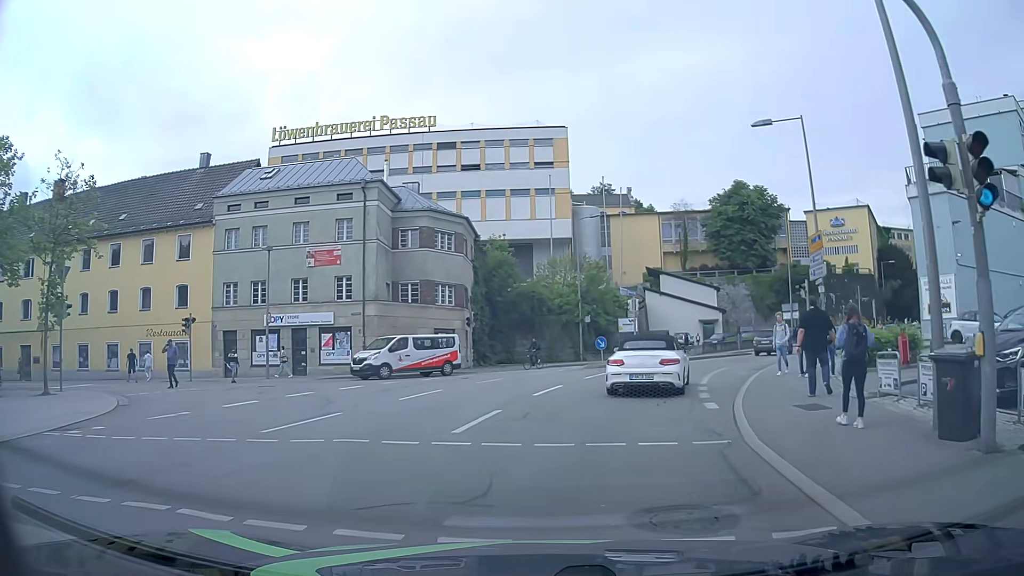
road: residential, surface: asphalt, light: Day
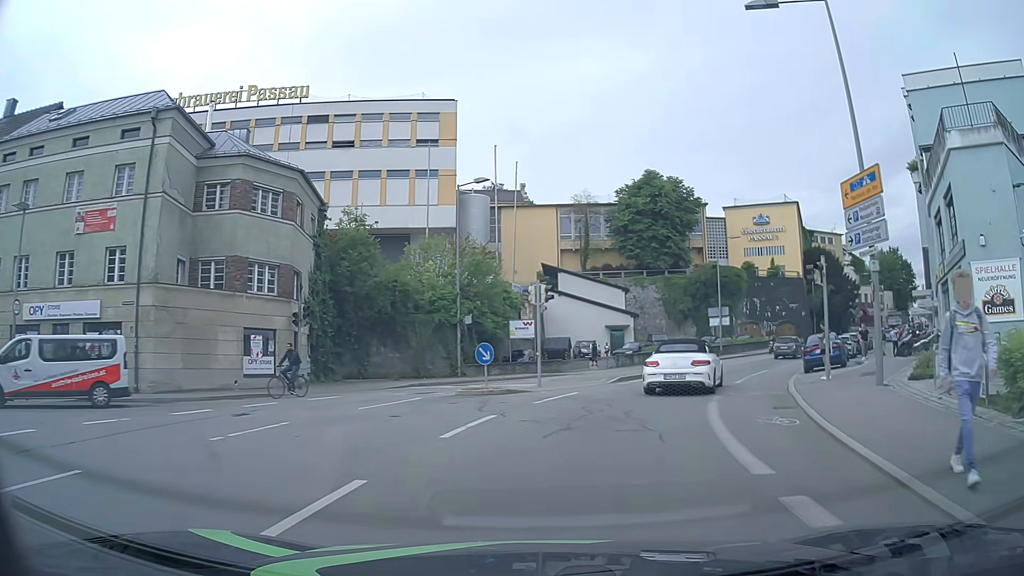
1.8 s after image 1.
(+0.9, +12.5) m; +9°
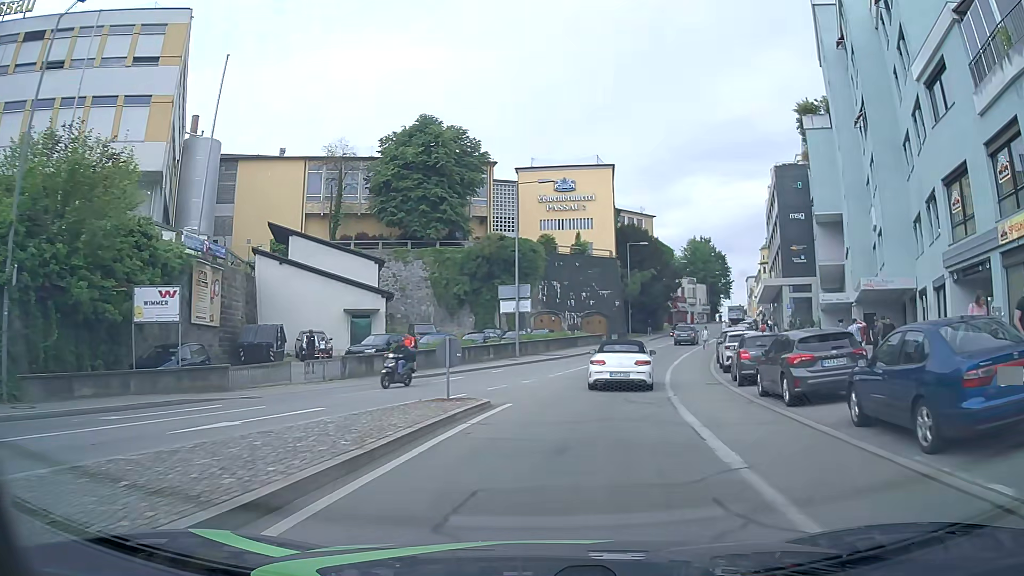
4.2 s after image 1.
(+3.6, +19.8) m; +20°
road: tertiary
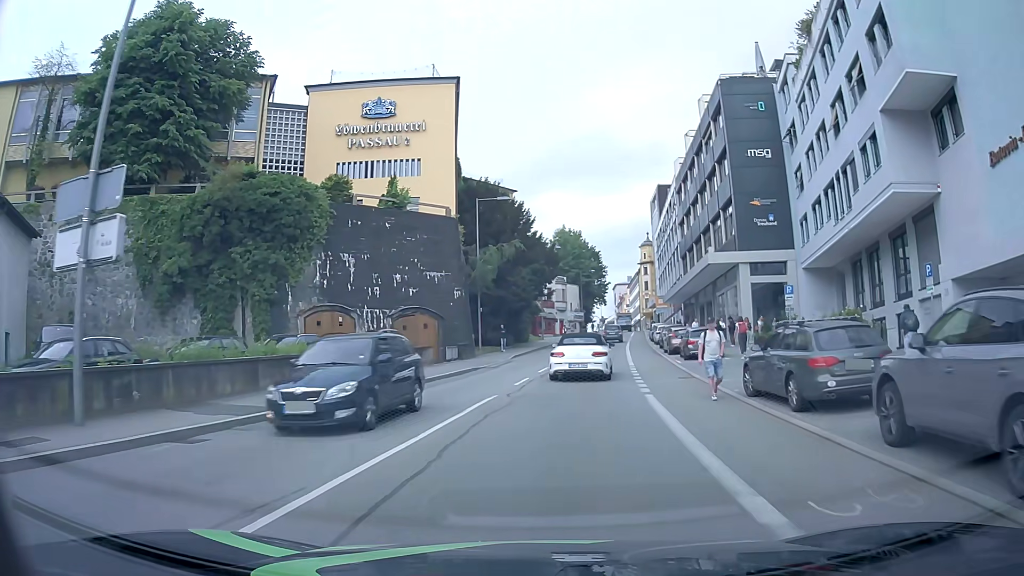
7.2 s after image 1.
(+3.9, +28.5) m; +13°
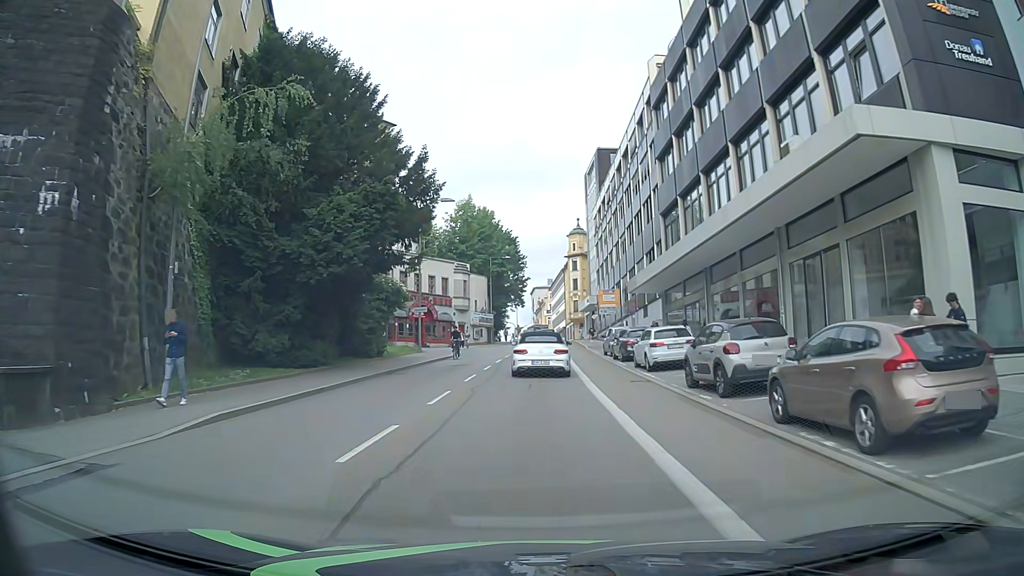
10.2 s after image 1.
(+2.6, +29.2) m; +8°
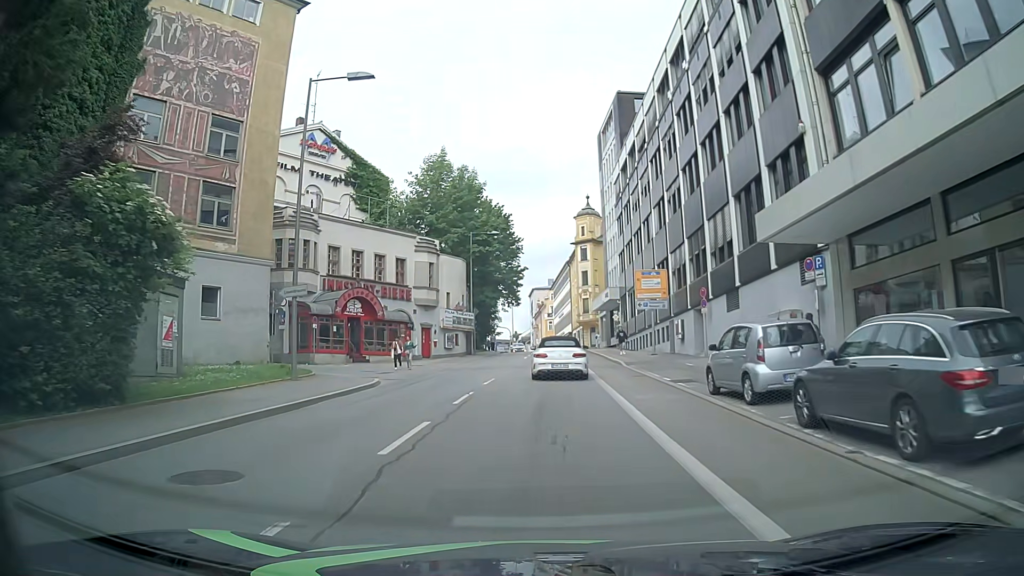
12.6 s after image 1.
(-0.2, +23.3) m; -1°
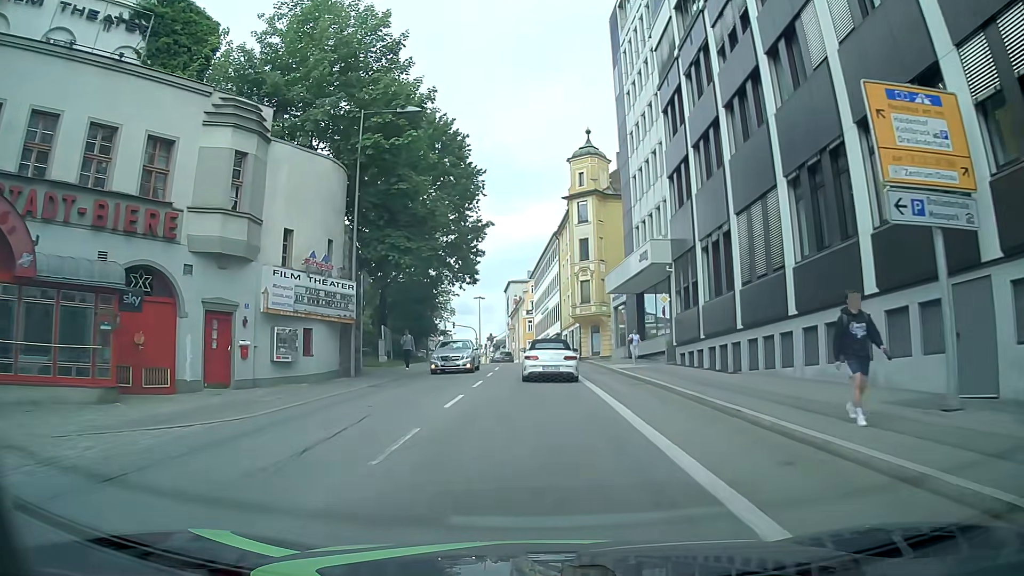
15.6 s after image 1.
(+0.7, +30.8) m; +2°
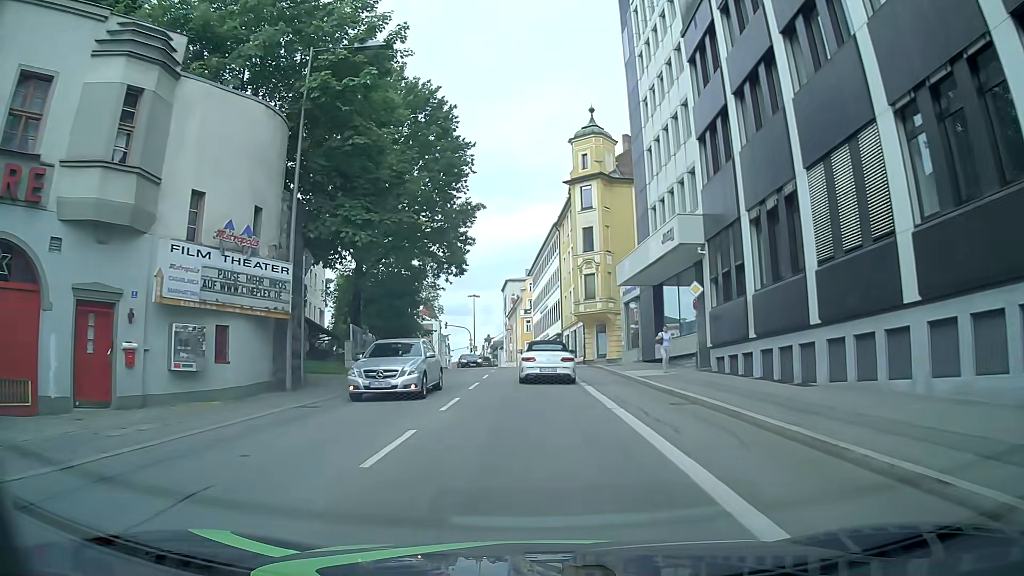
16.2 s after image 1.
(0.0, +6.3) m; +1°
(0, +10) (0, +20) (0, +30) (-1, +40) (-1, +50) (-2, +60) (-5, +70) (-9, +79) (-14, +87) (-21, +95) m
